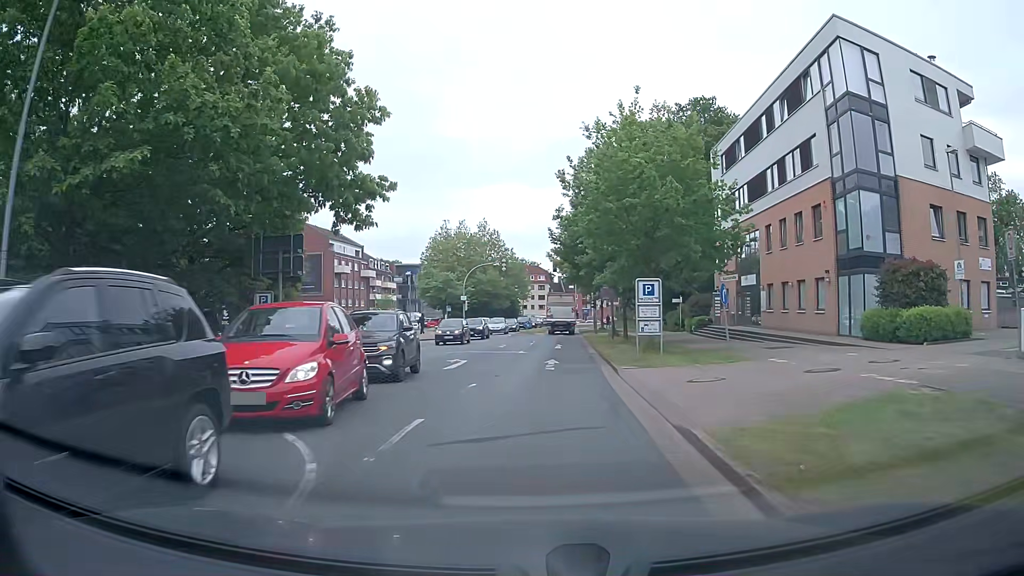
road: tertiary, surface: asphalt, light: Day
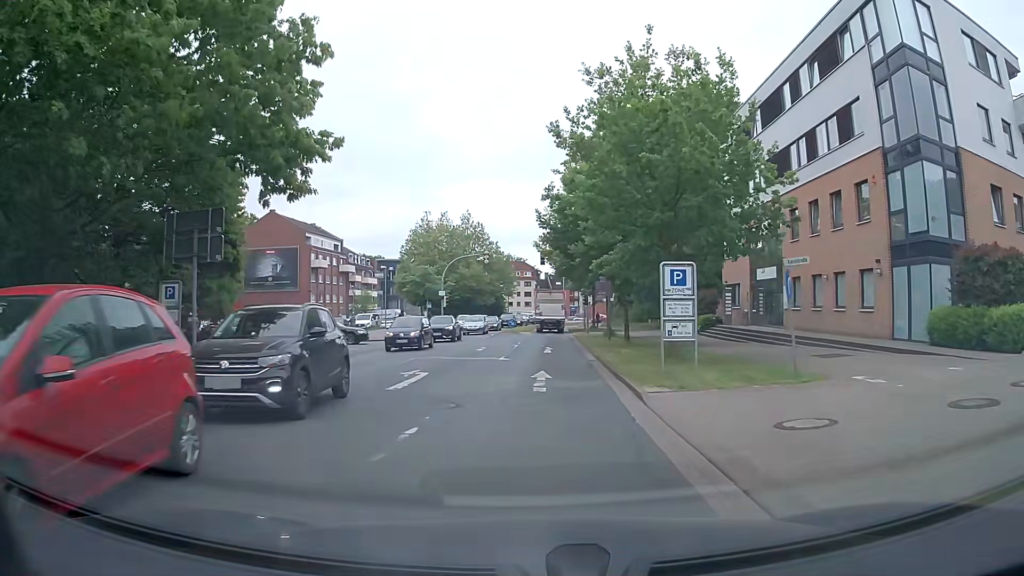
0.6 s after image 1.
(+0.1, +5.7) m; +1°
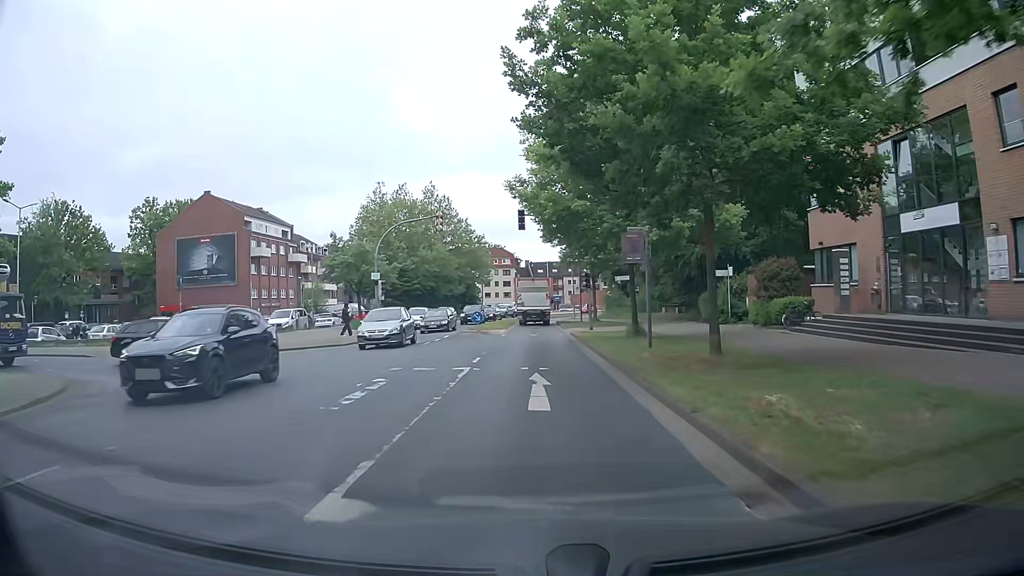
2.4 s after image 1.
(+0.6, +17.9) m; +2°
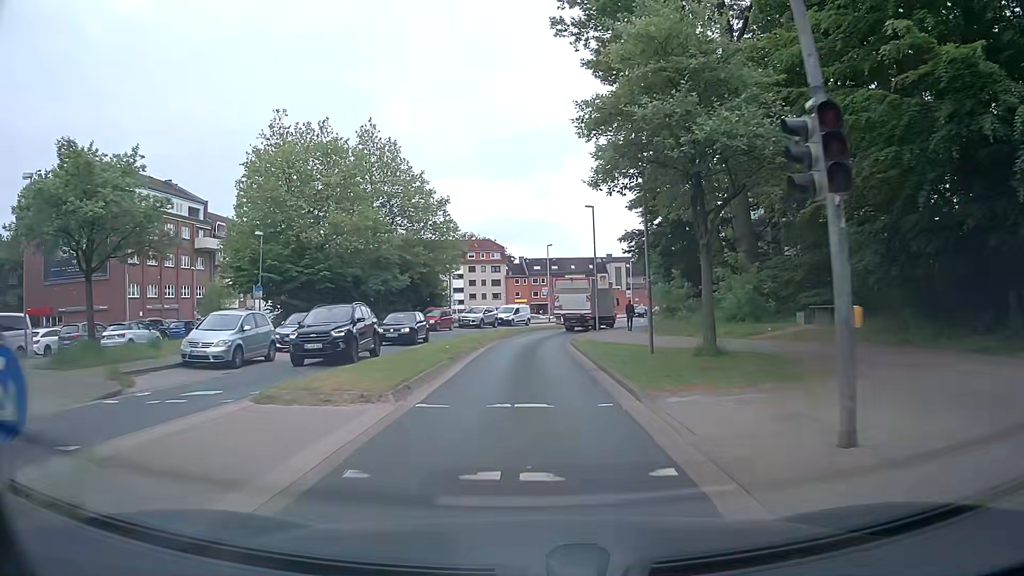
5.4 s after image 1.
(+0.6, +31.4) m; +1°
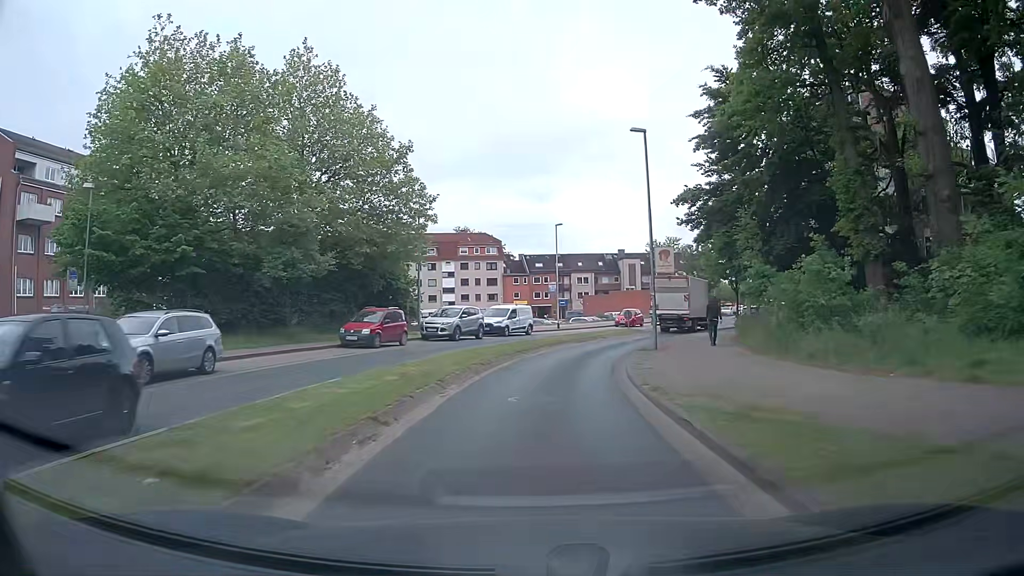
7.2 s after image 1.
(-0.2, +18.4) m; 0°
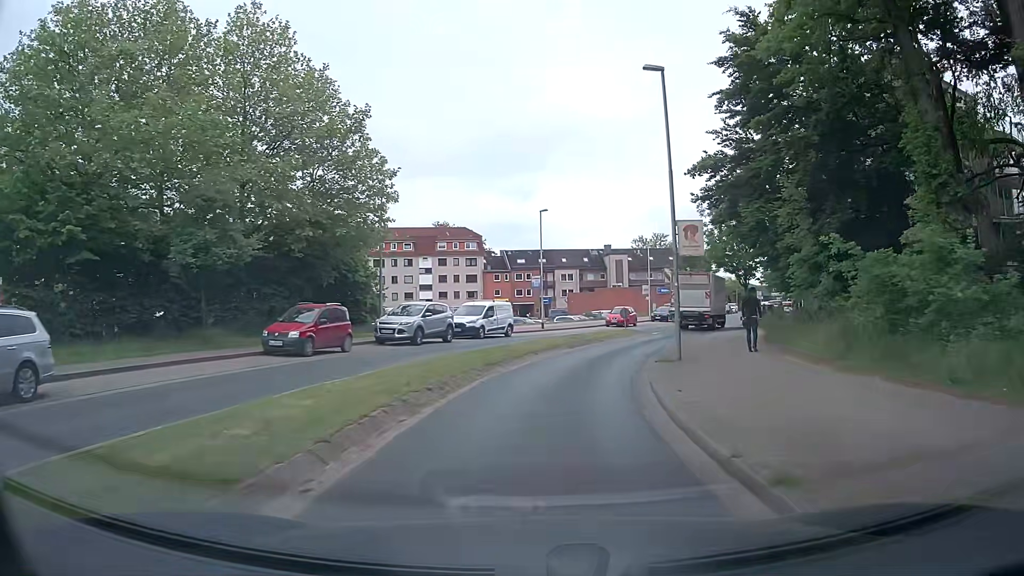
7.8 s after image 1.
(0.0, +6.3) m; +1°
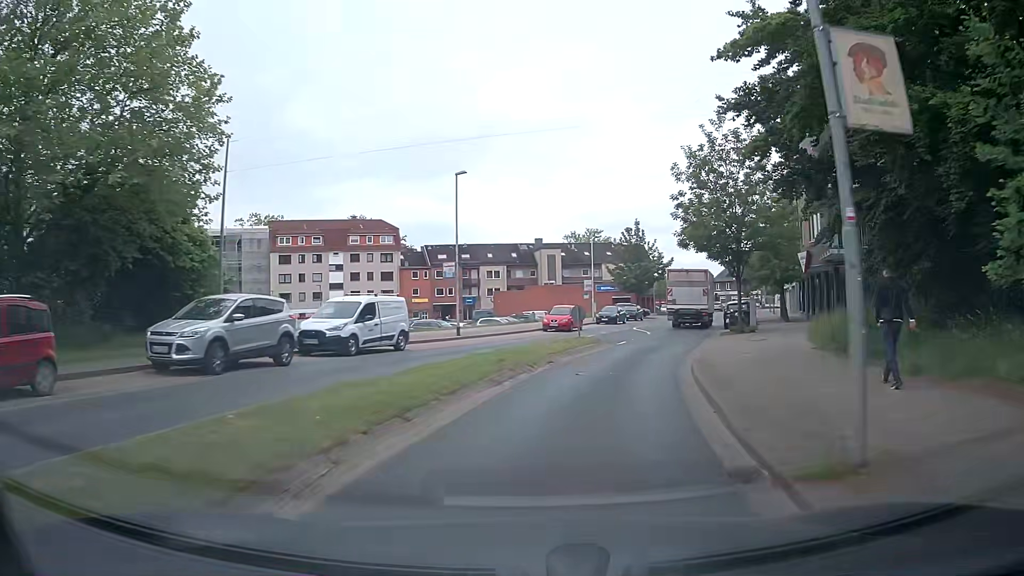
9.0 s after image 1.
(+0.5, +12.3) m; +6°
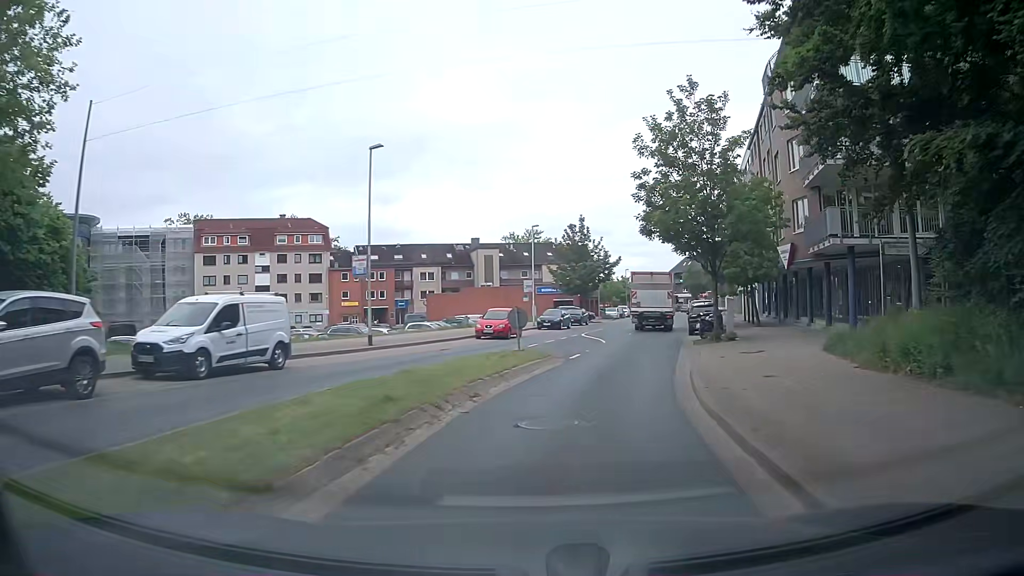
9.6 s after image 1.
(+0.2, +6.1) m; +4°
(+1, +10) (+3, +20) (+5, +30) (+8, +39) (+10, +49) (+13, +59) (+15, +68) (+18, +78) (+21, +87) (+23, +97) m
